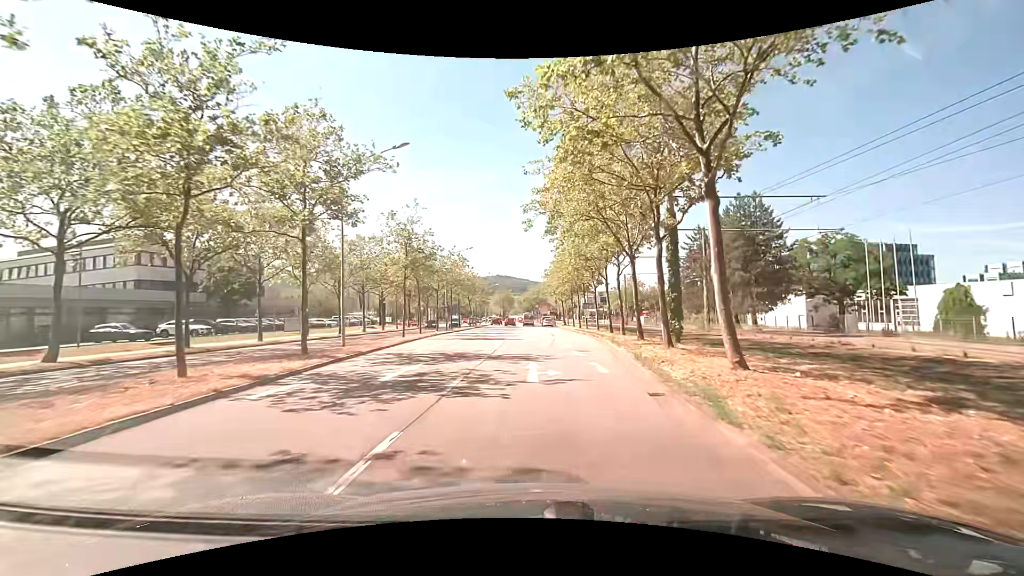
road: primary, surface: asphalt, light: Day
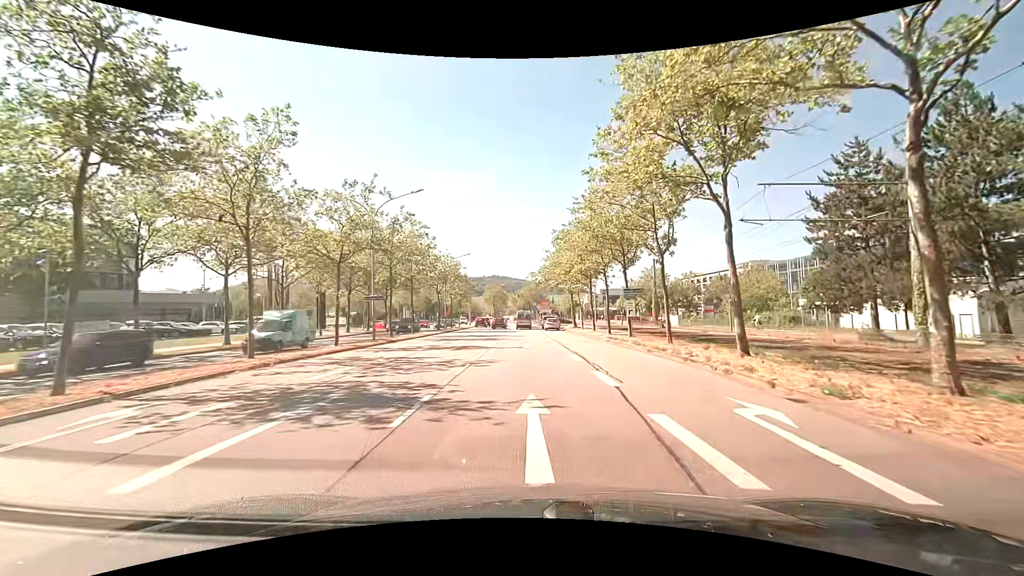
(+0.3, +26.5) m; 0°
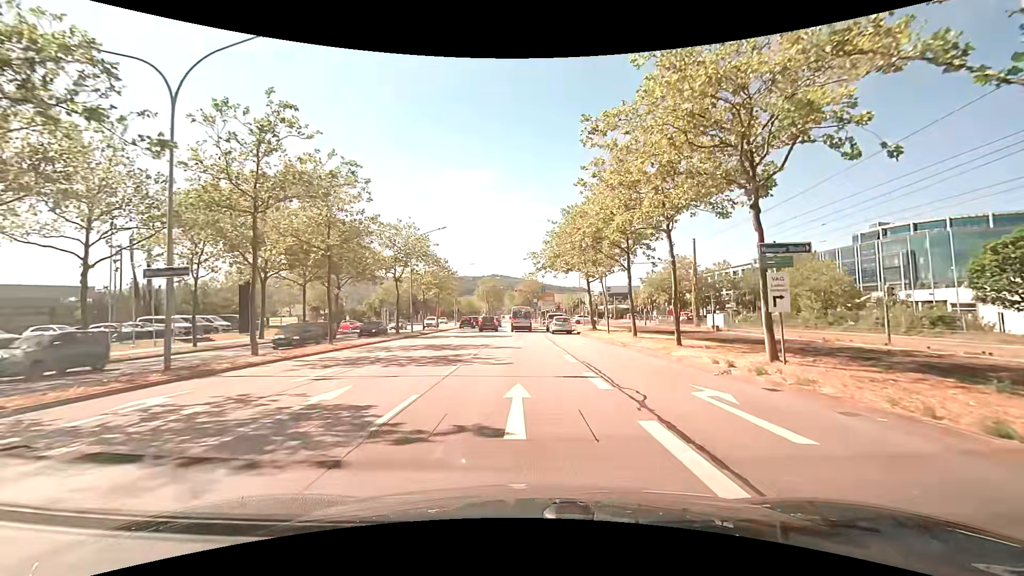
(+0.4, +18.3) m; +1°
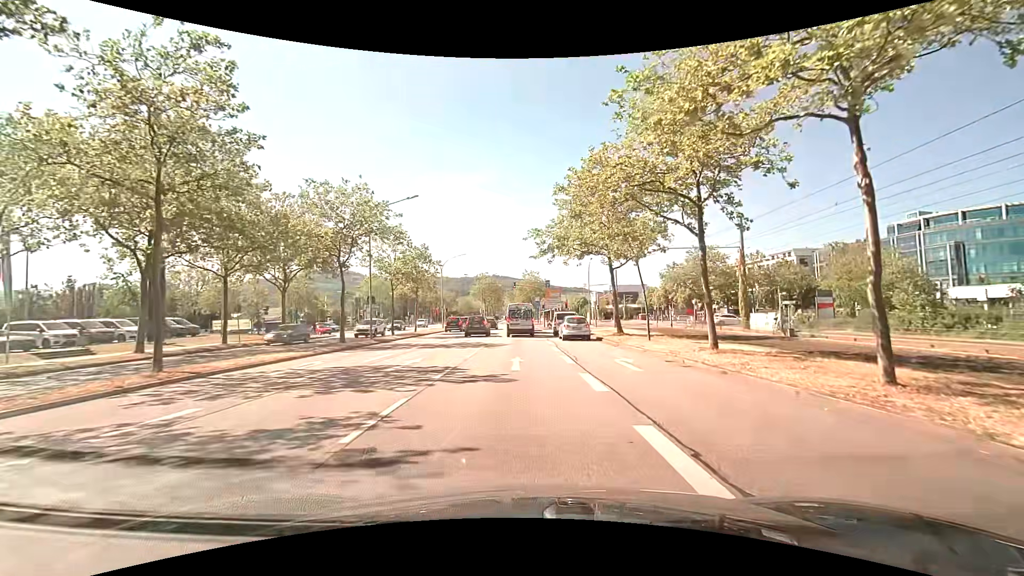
(+0.1, +12.2) m; +1°
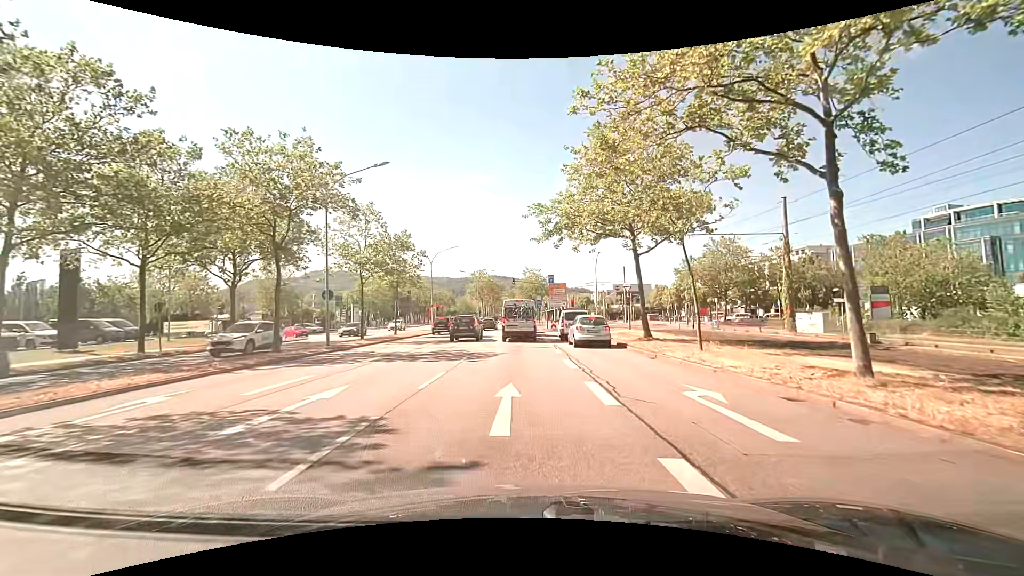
(-0.1, +7.4) m; -1°
(0, +10) (0, +20) (0, +30) (0, +40) (0, +50) (-1, +60) (-1, +70) (-1, +80) (-1, +90) (-2, +100) m
